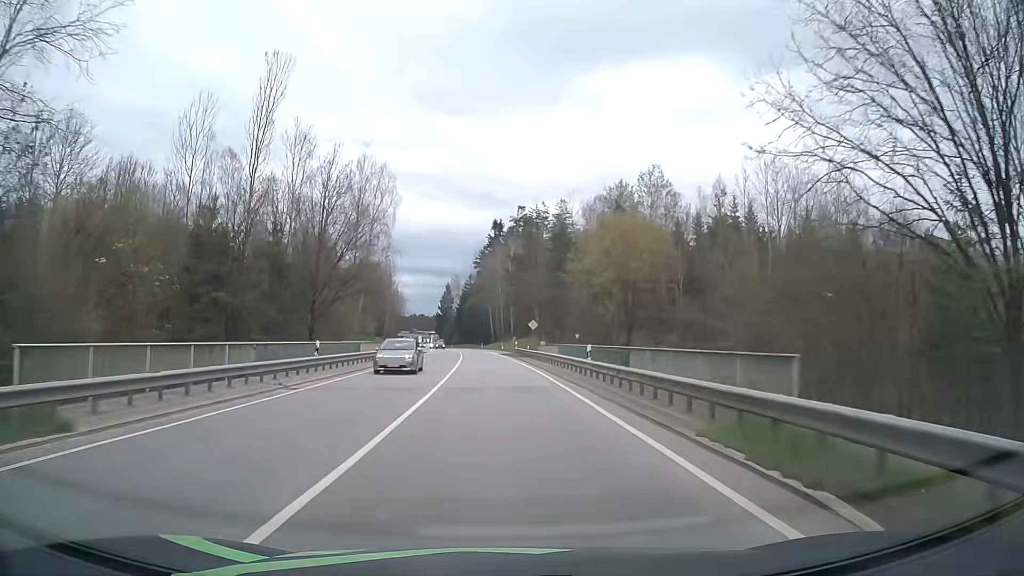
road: secondary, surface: asphalt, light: Day
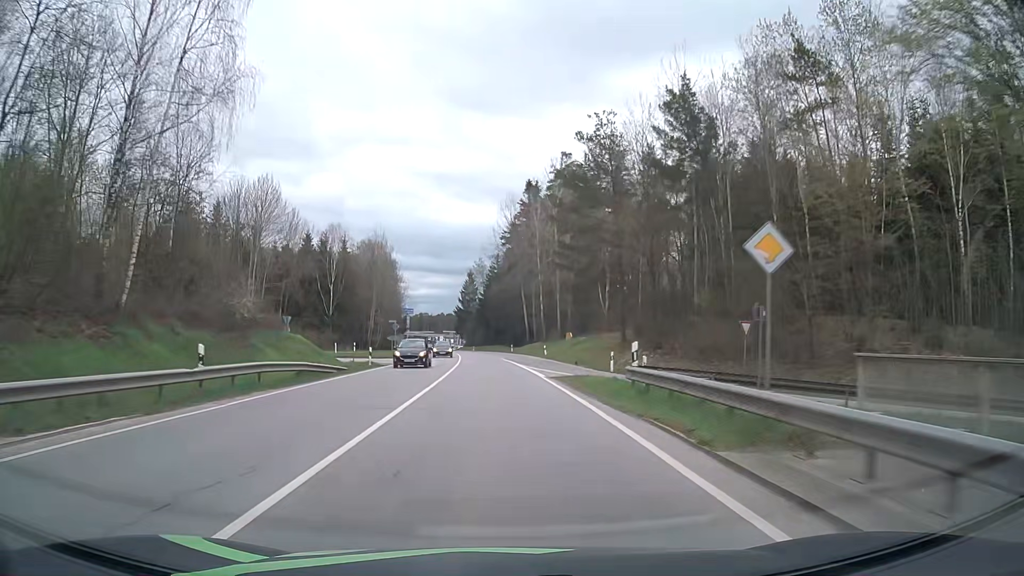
(-0.8, +46.7) m; -2°
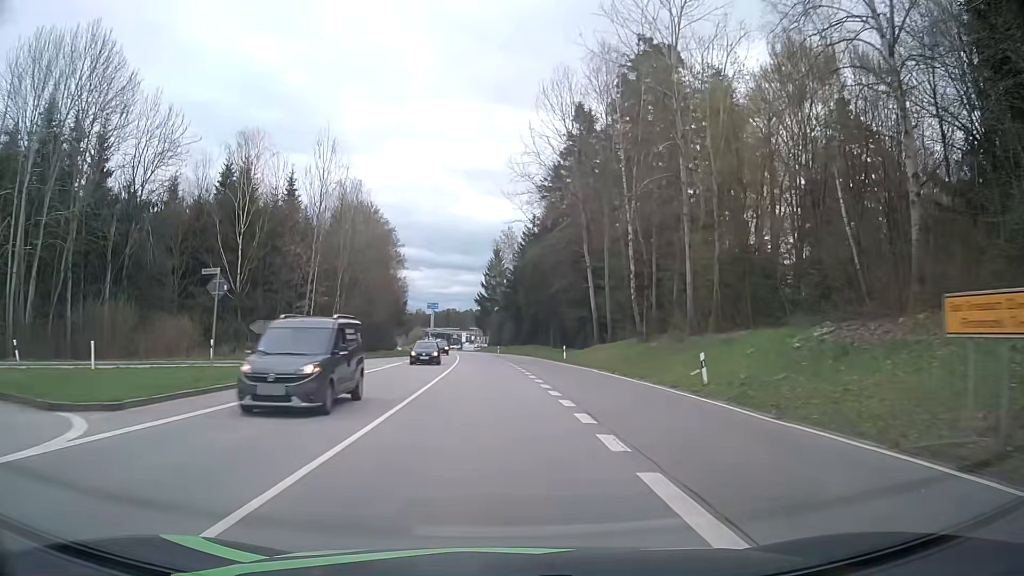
(-1.2, +45.8) m; -3°
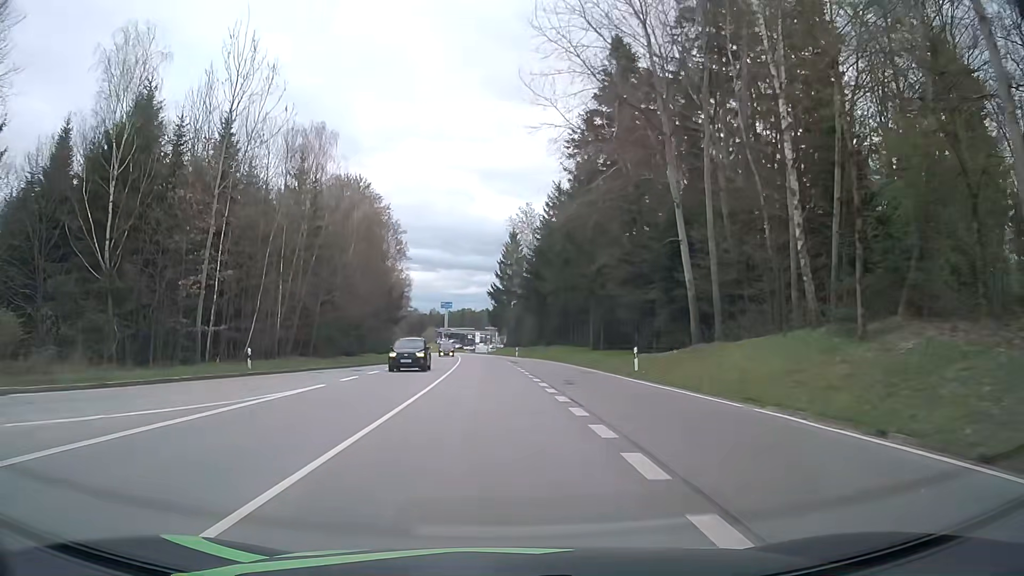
(-0.3, +22.7) m; -1°
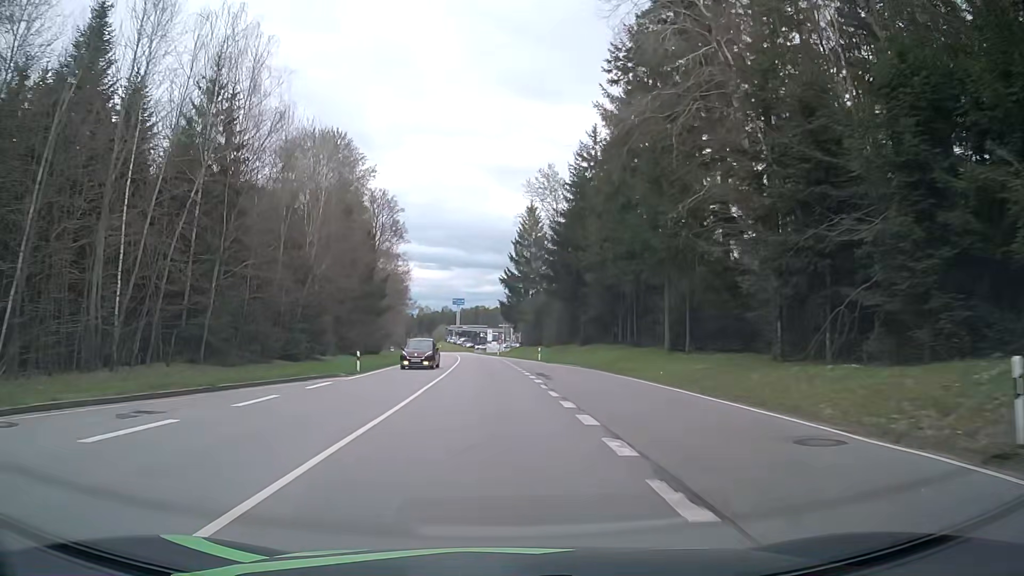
(-0.4, +22.5) m; -1°
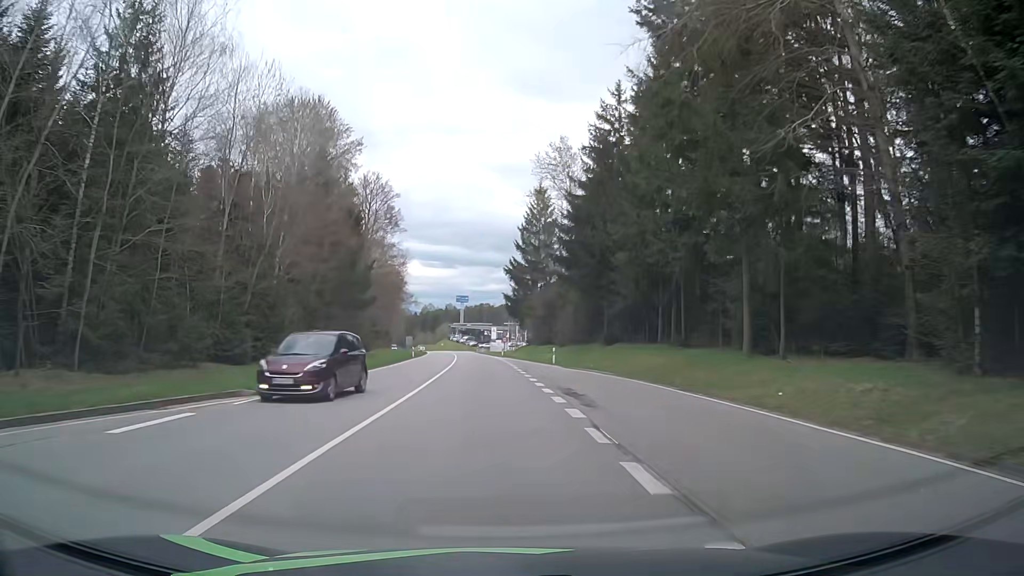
(-0.1, +11.1) m; -1°
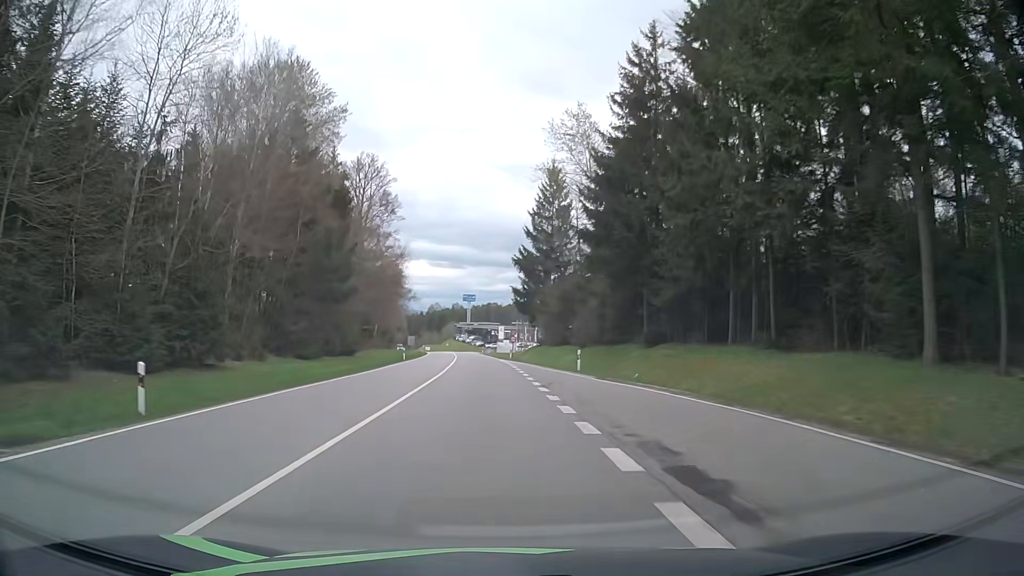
(-0.1, +10.9) m; -2°
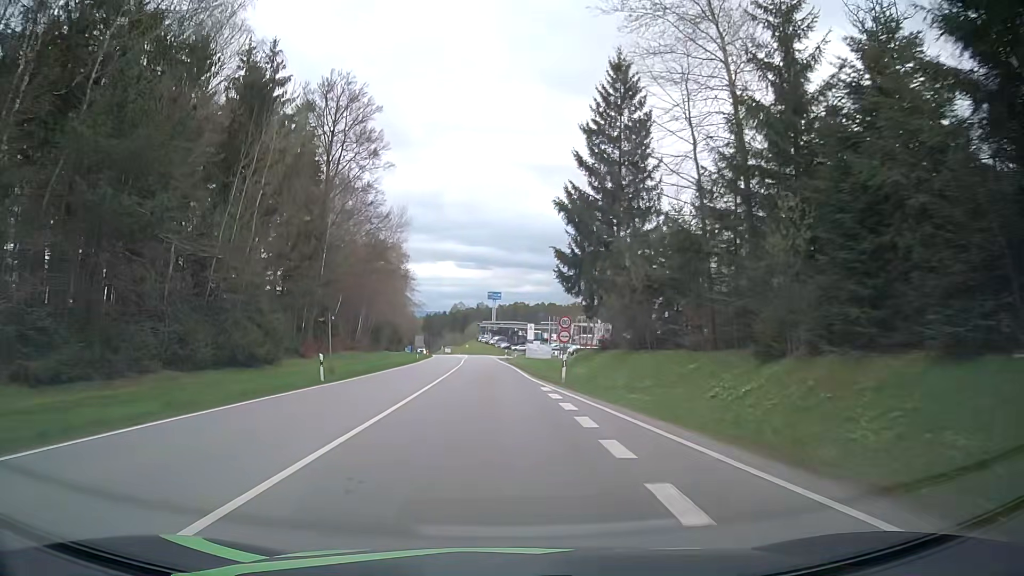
(+0.2, +32.0) m; -1°
(0, +10) (0, +20) (-1, +30) (-1, +40) (-1, +50) (-2, +60) (-2, +70) (-3, +80) (-3, +90) (-4, +100) m
